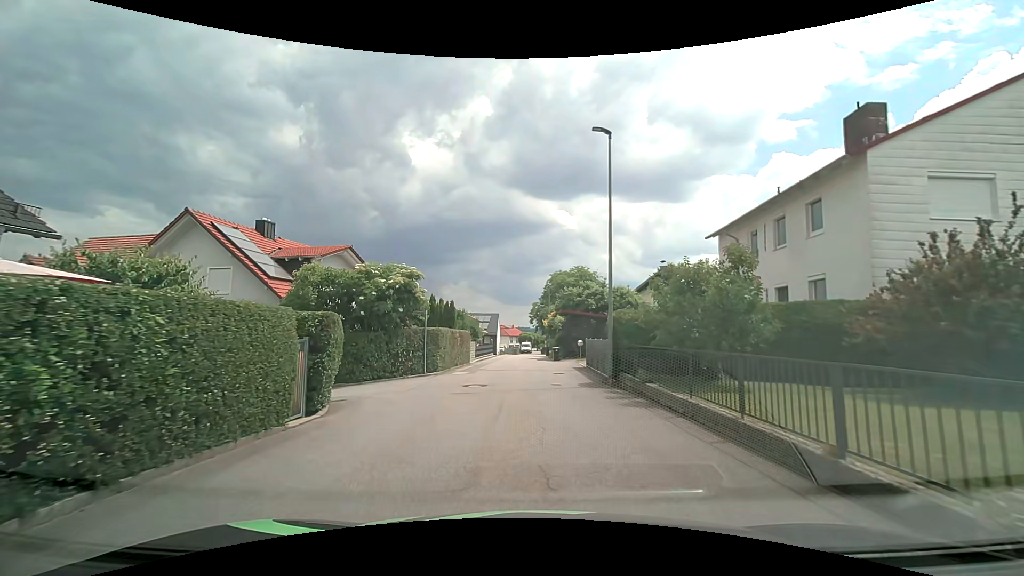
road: residential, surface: asphalt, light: Day
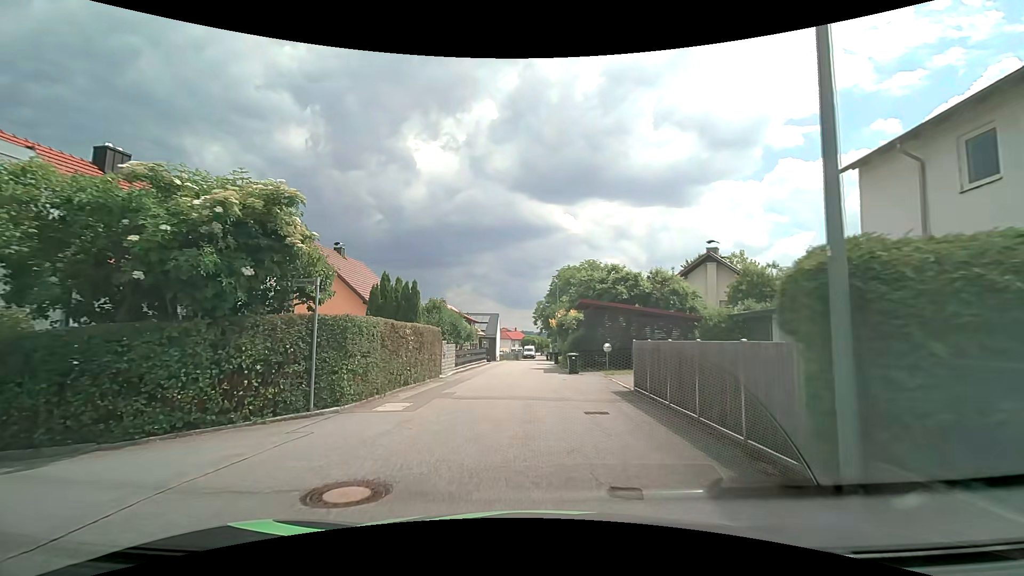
(0.0, +11.3) m; 0°
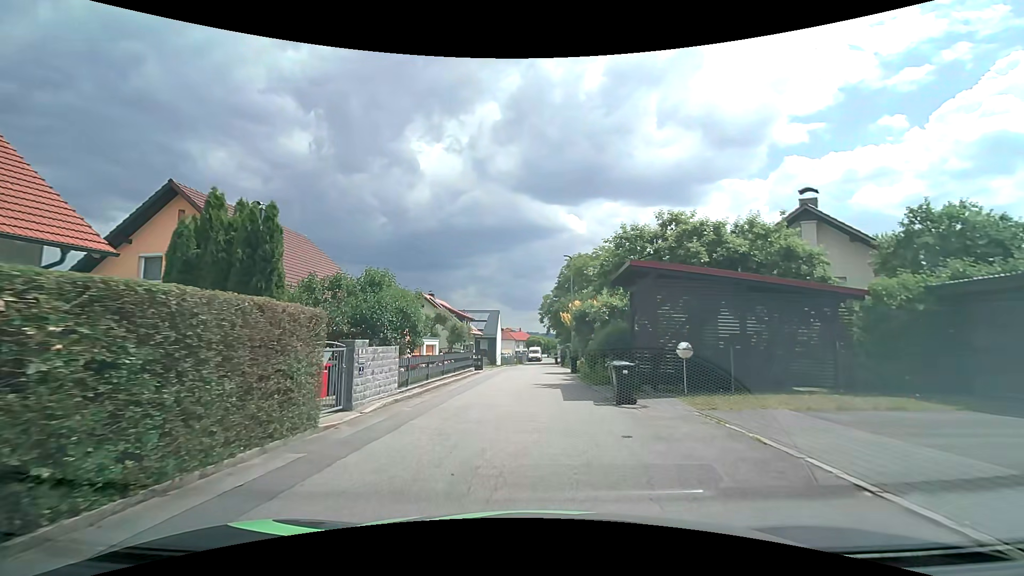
(0.0, +11.7) m; -1°
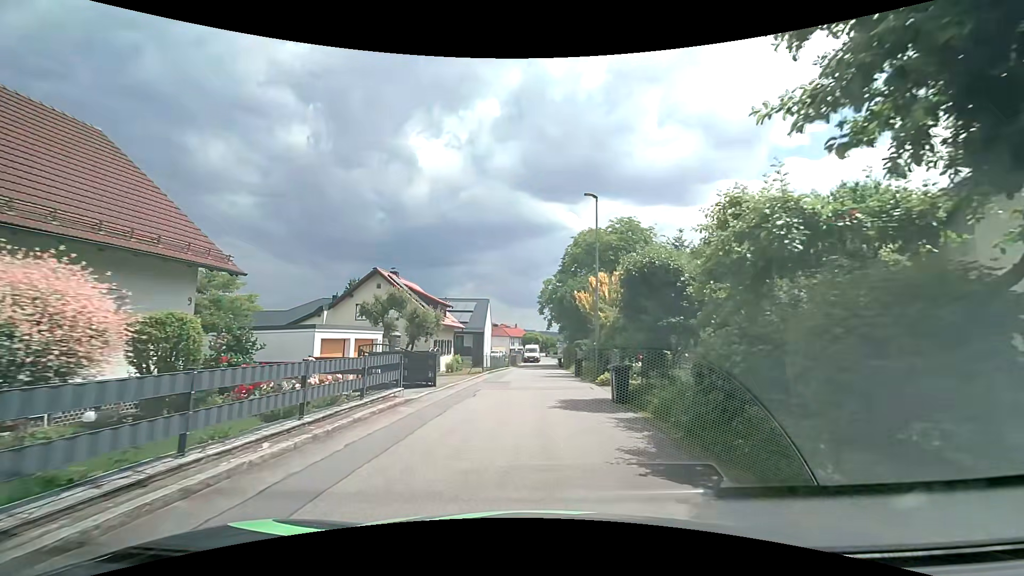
(0.0, +14.9) m; 0°
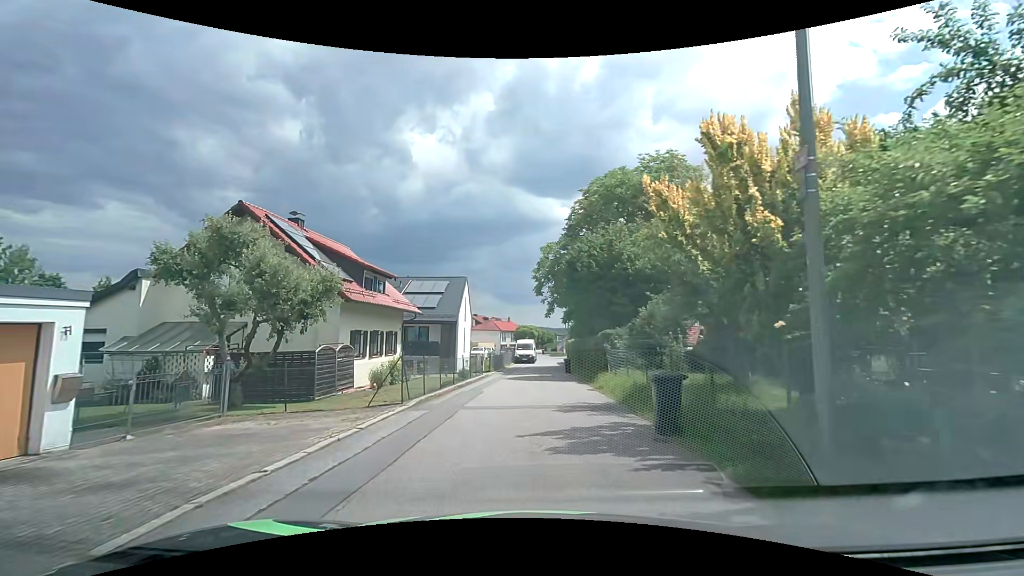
(+0.2, +17.2) m; -1°
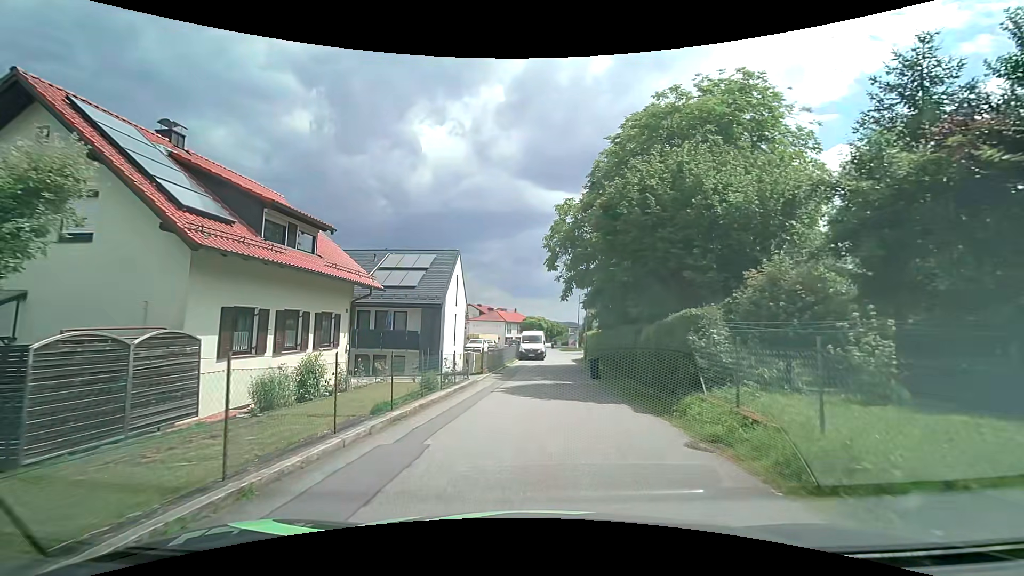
(+0.2, +10.0) m; -1°
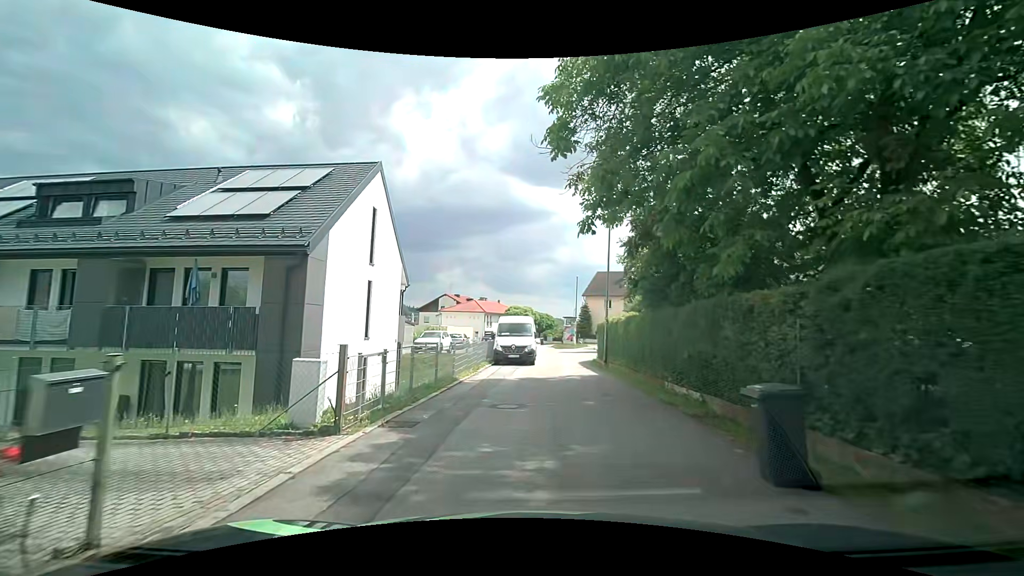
(+0.6, +17.0) m; +3°
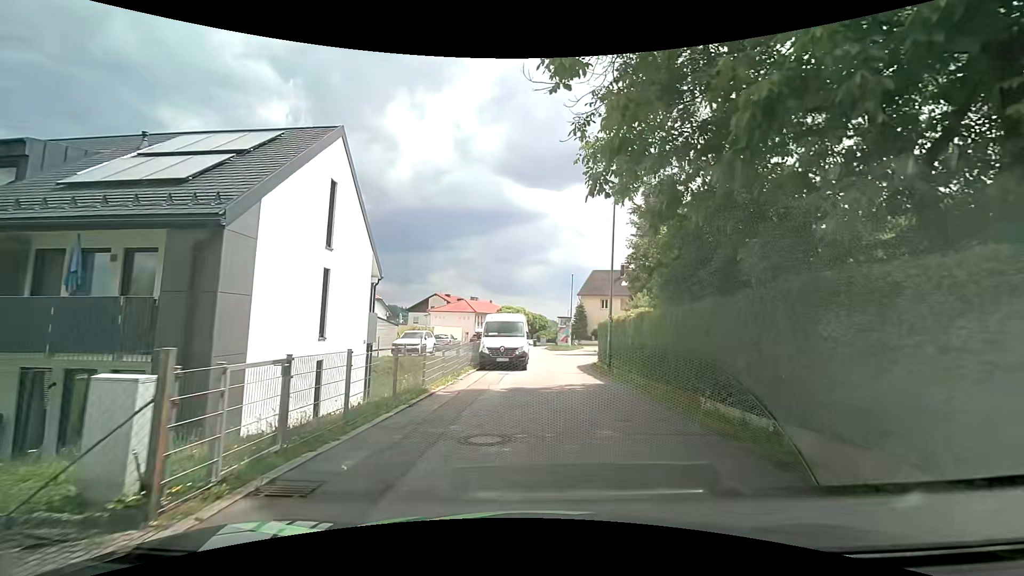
(0.0, +3.3) m; +1°
